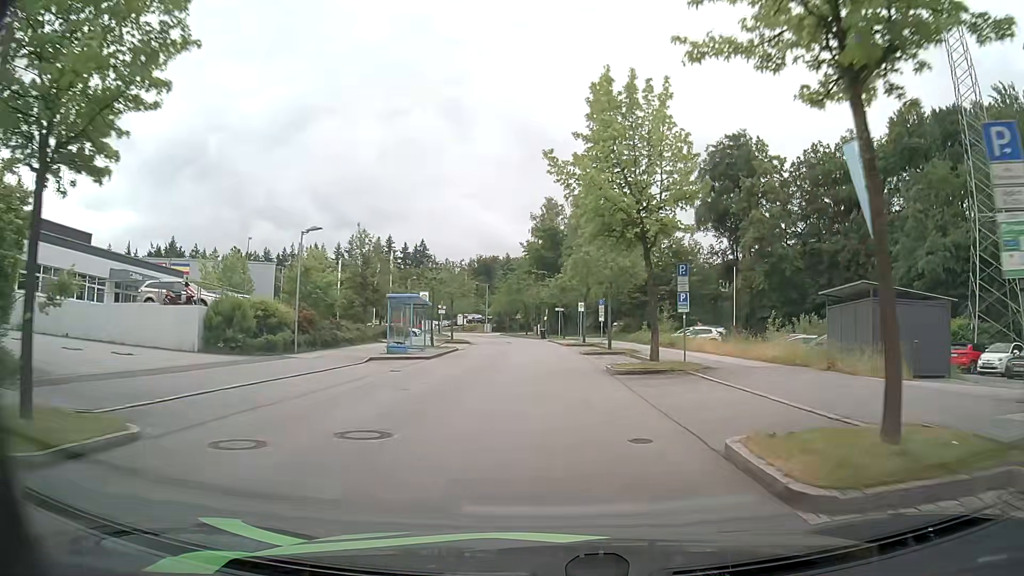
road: residential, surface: asphalt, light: Day
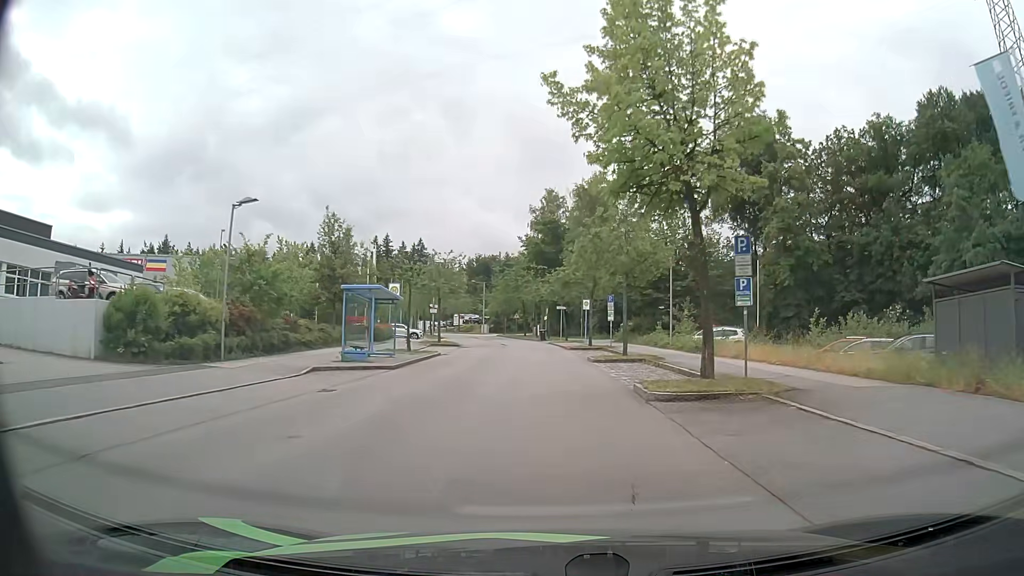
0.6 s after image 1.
(0.0, +6.7) m; 0°
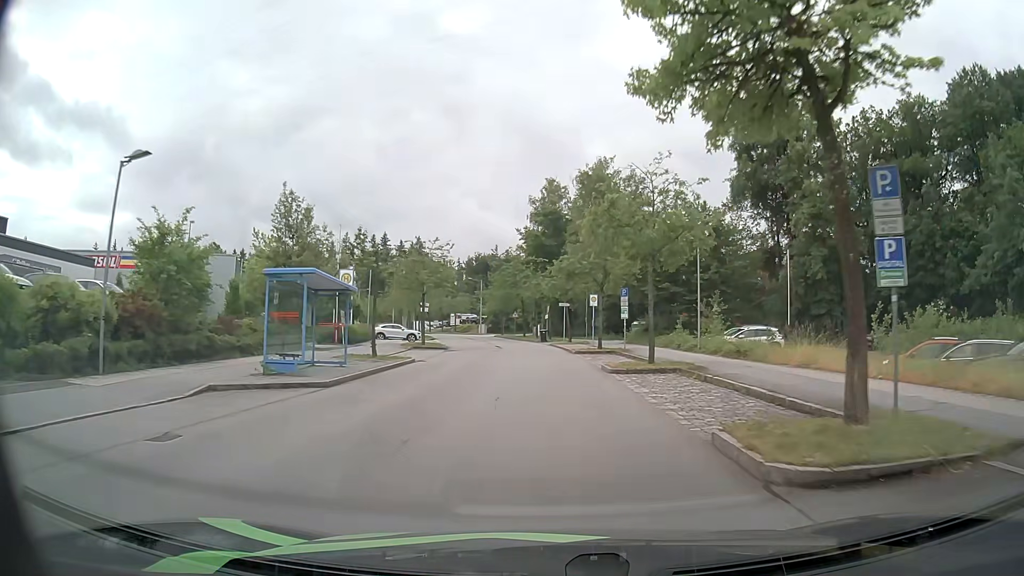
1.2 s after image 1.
(0.0, +6.7) m; 0°
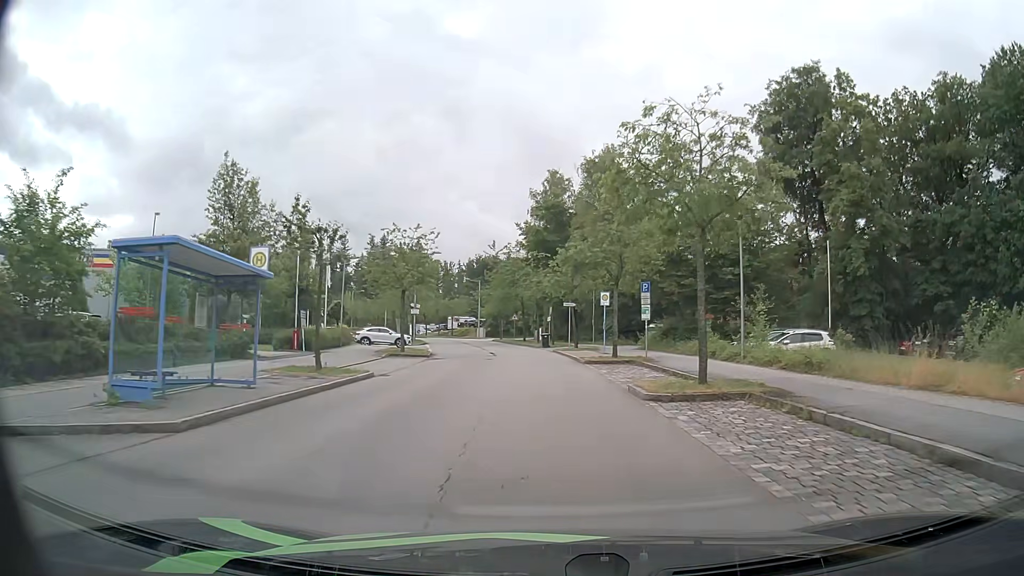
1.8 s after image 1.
(0.0, +6.6) m; 0°
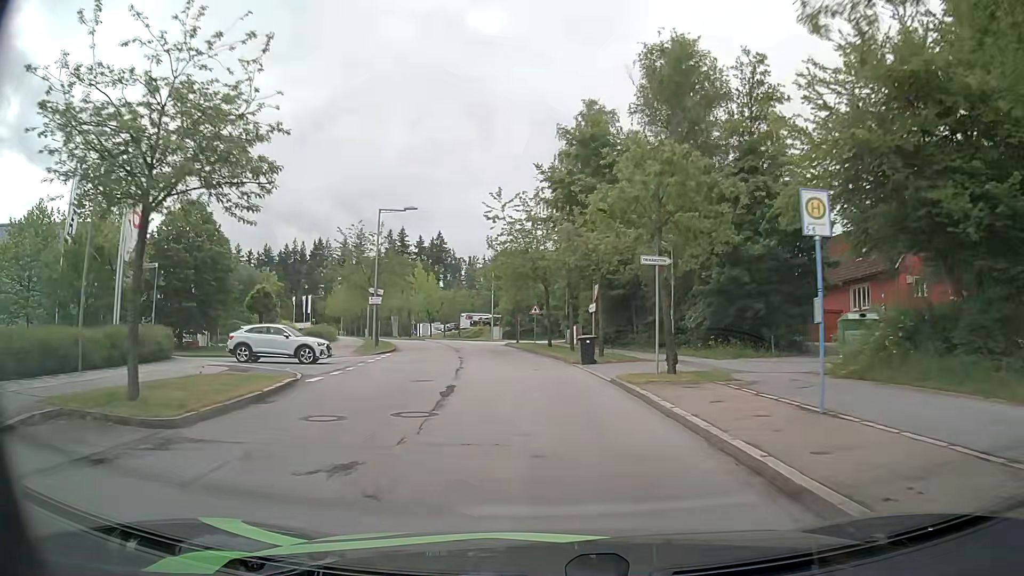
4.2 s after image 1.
(-0.4, +25.7) m; -2°
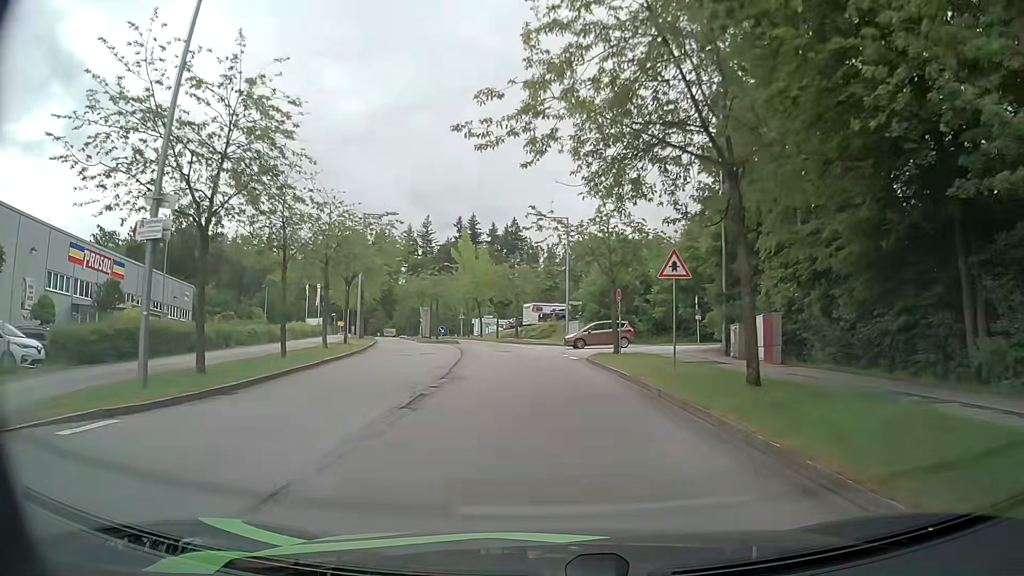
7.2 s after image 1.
(-1.8, +31.7) m; -7°
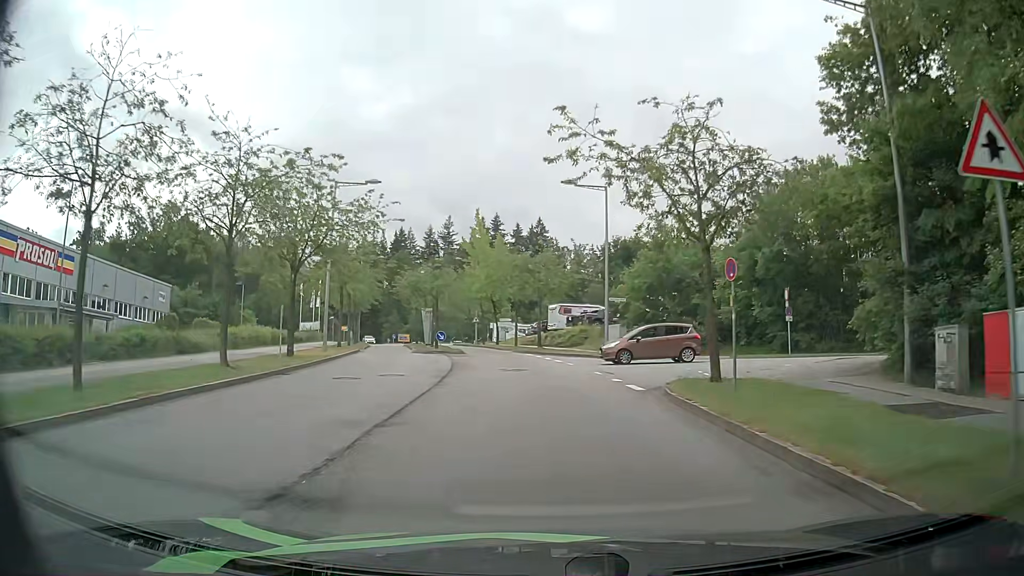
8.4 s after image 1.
(-0.2, +12.3) m; -2°
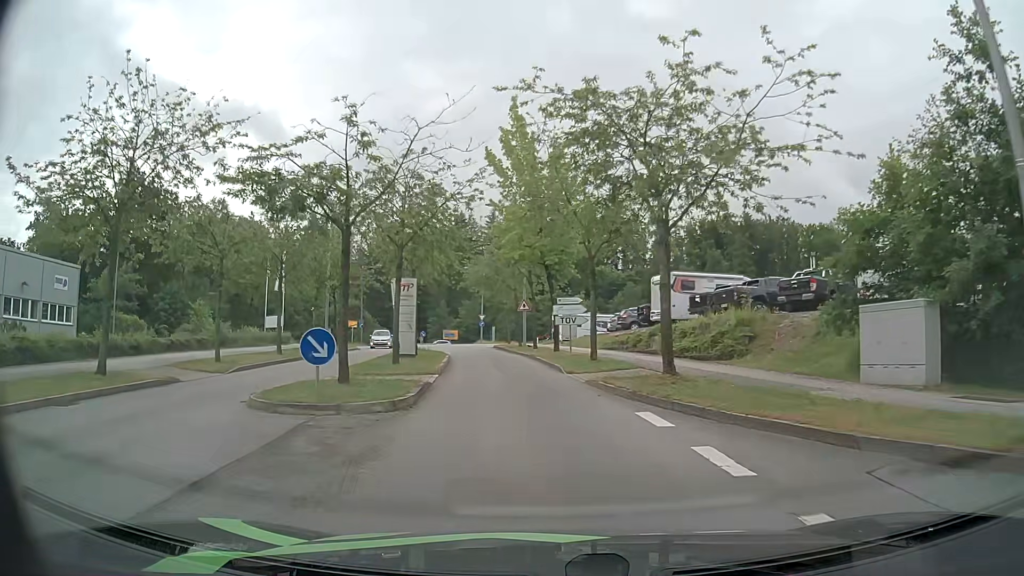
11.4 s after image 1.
(-1.1, +29.1) m; -6°
(0, +10) (-1, +20) (-3, +30) (-4, +40) (-6, +50) (-6, +59) (0, +67) (+9, +70) (+19, +74) (+28, +78) m
